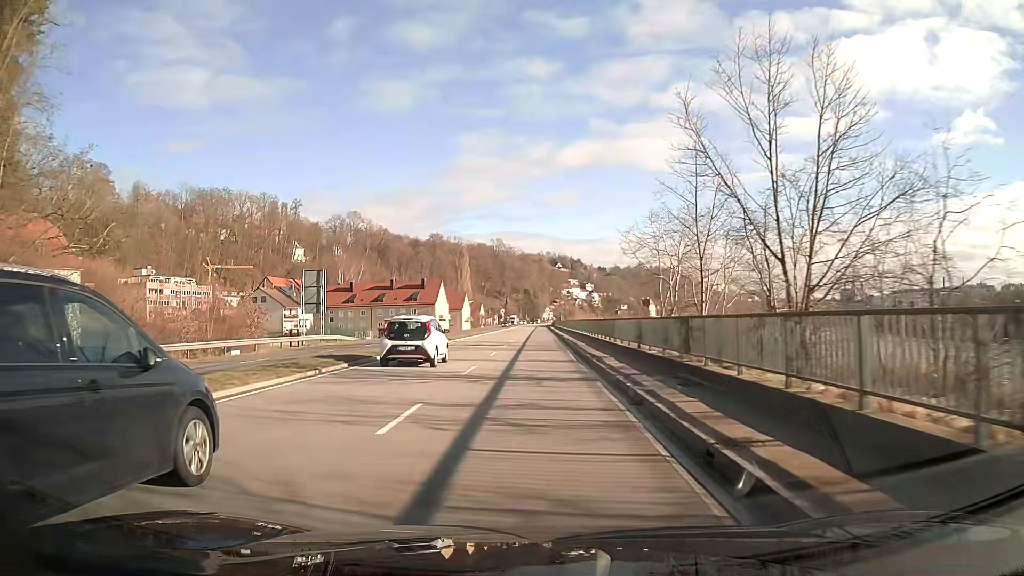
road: primary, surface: asphalt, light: Day
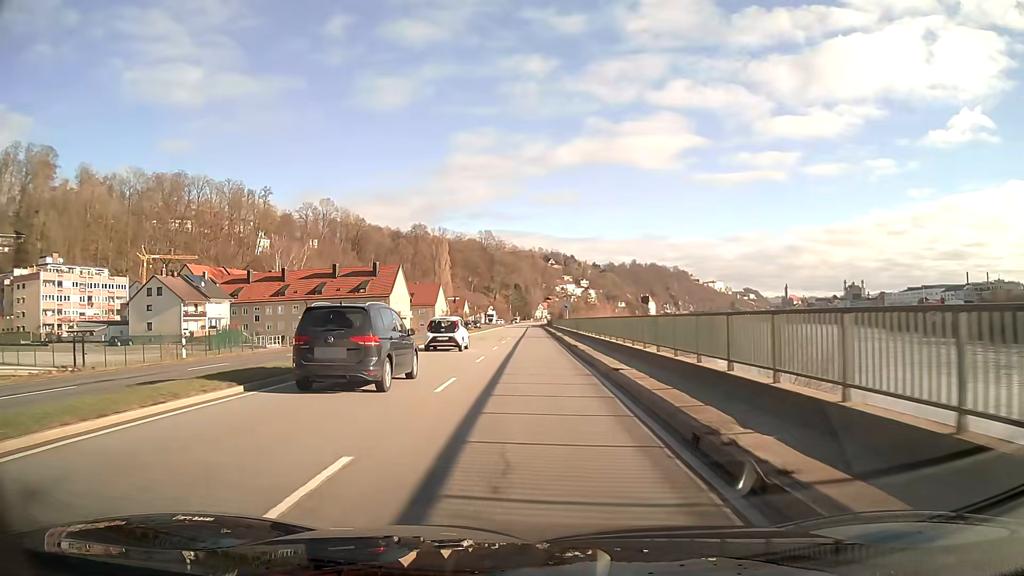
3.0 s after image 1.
(+0.2, +40.4) m; +1°
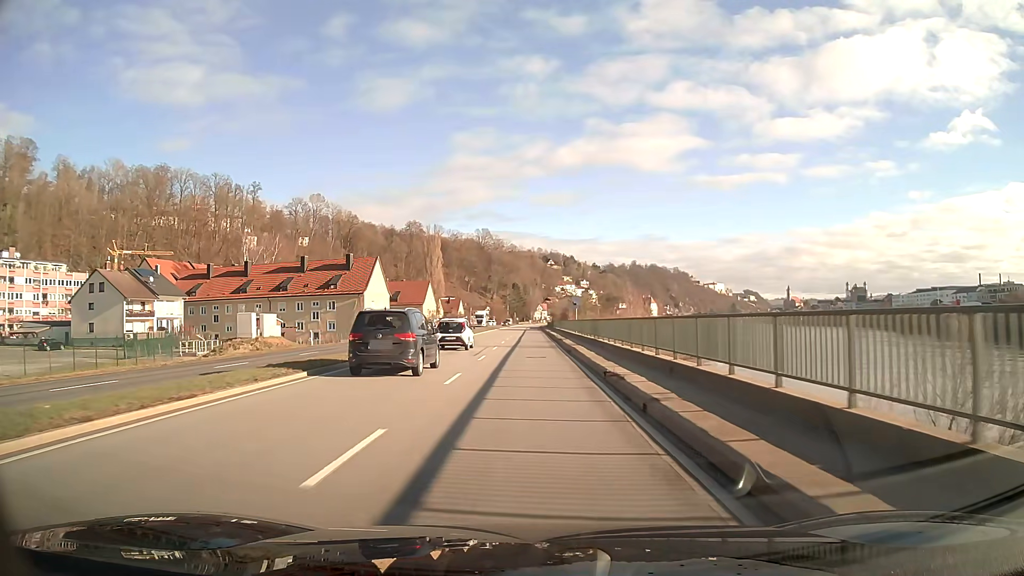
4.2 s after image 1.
(0.0, +16.2) m; 0°
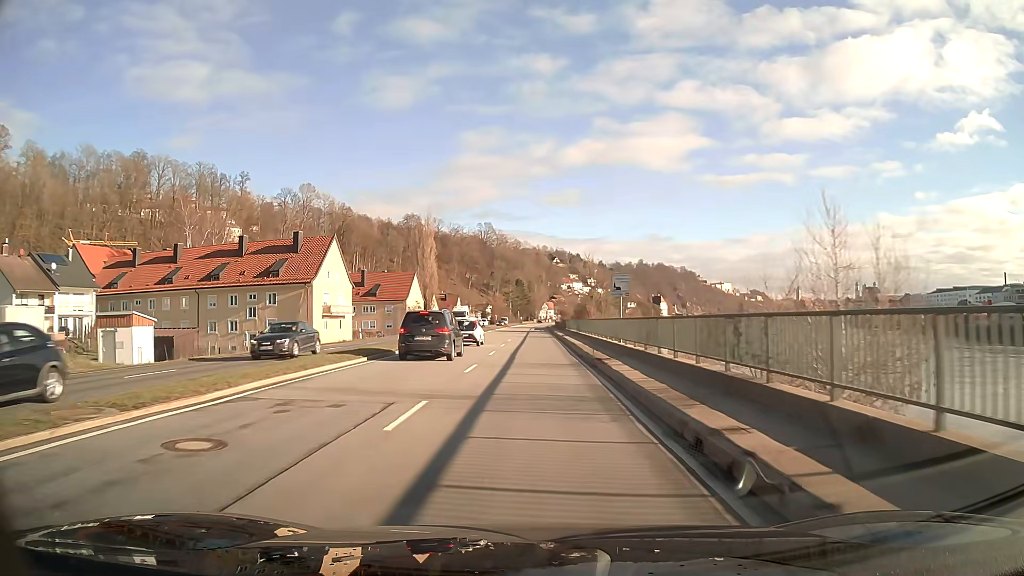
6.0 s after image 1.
(-0.1, +24.3) m; 0°
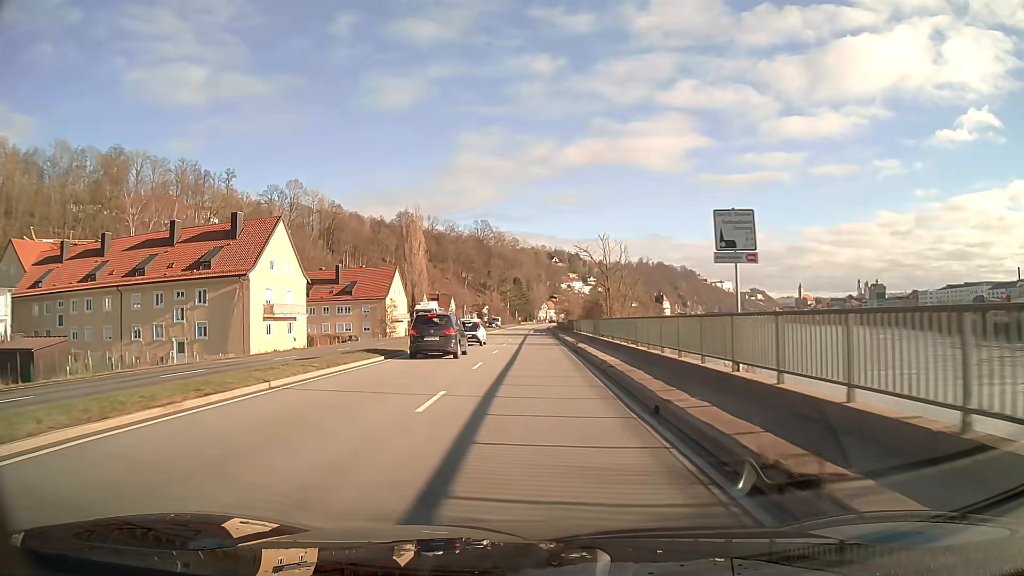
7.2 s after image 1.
(0.0, +16.2) m; 0°
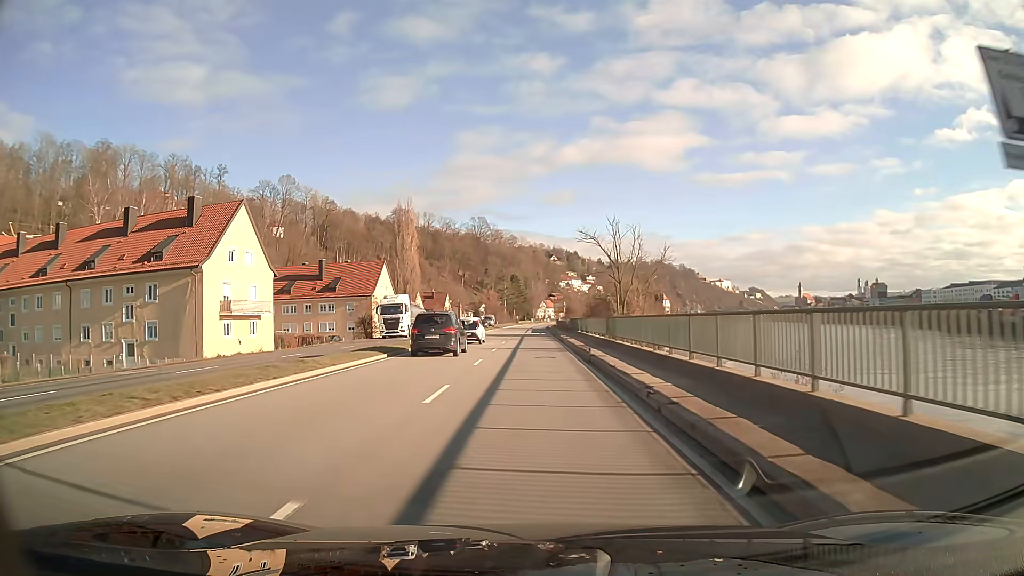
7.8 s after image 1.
(0.0, +8.1) m; 0°
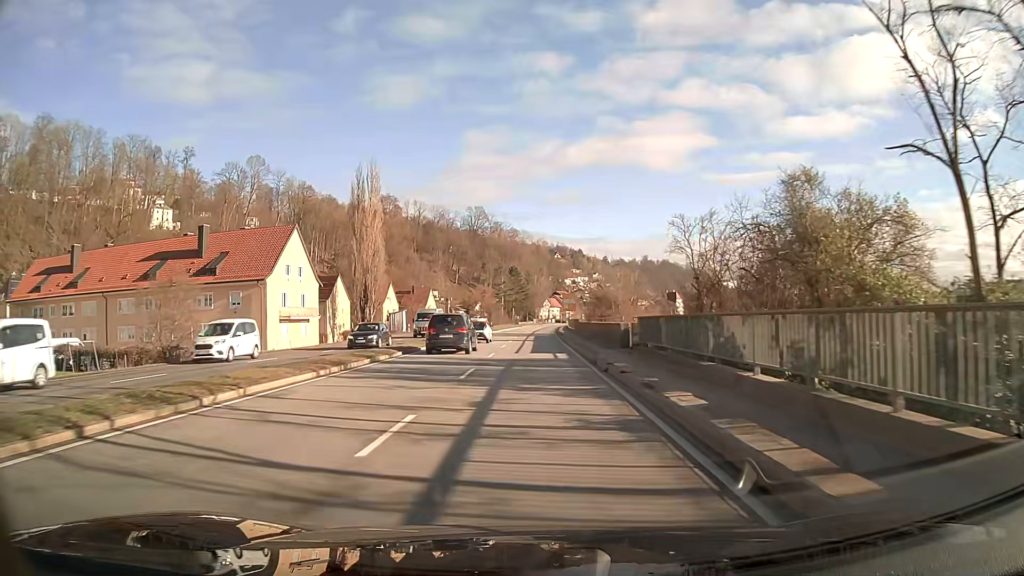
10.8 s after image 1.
(-0.1, +40.4) m; 0°
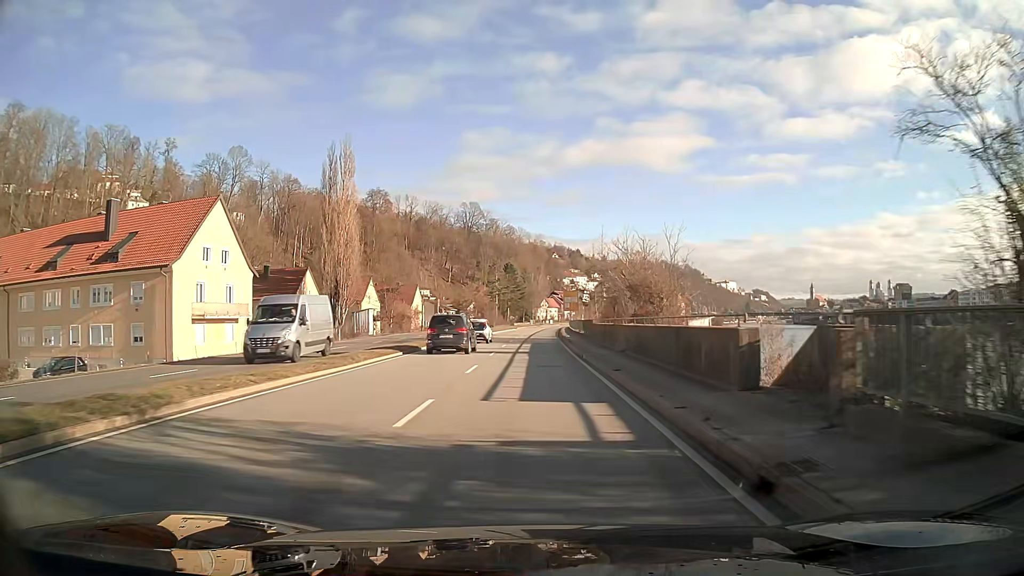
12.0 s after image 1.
(0.0, +16.1) m; 0°
